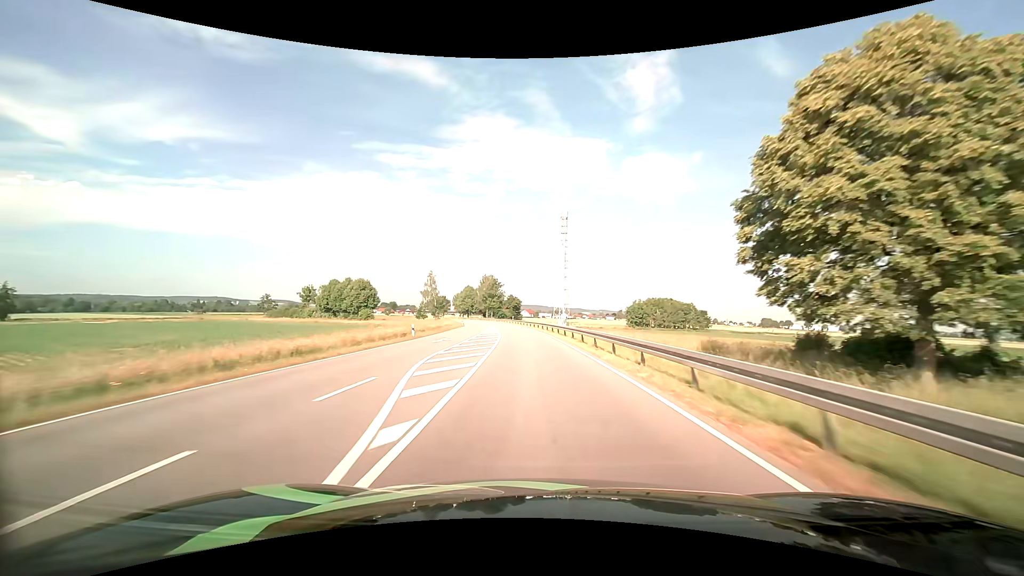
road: tertiary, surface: asphalt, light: Day
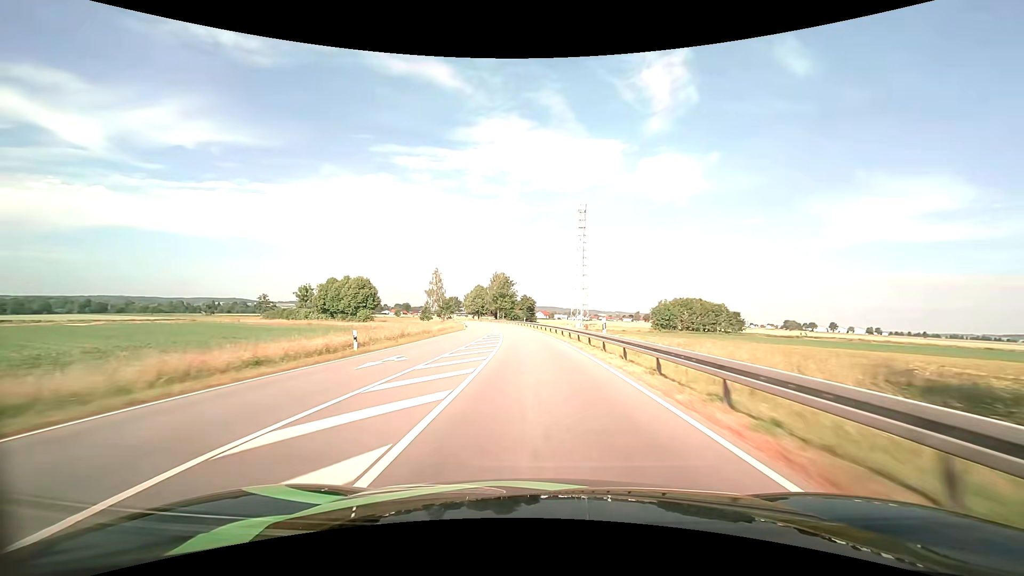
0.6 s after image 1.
(-0.2, +13.5) m; -2°
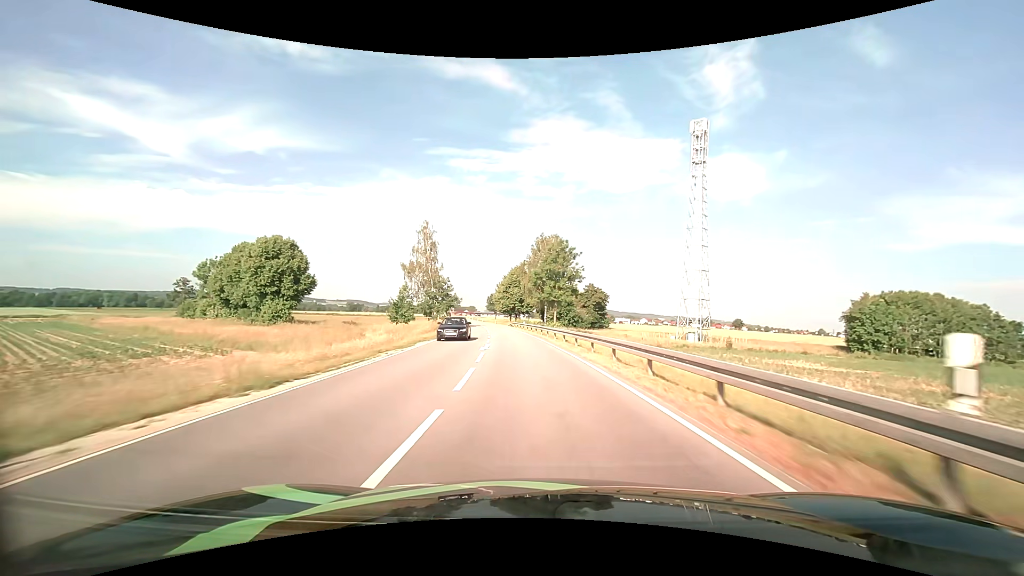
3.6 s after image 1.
(-4.7, +67.7) m; -6°
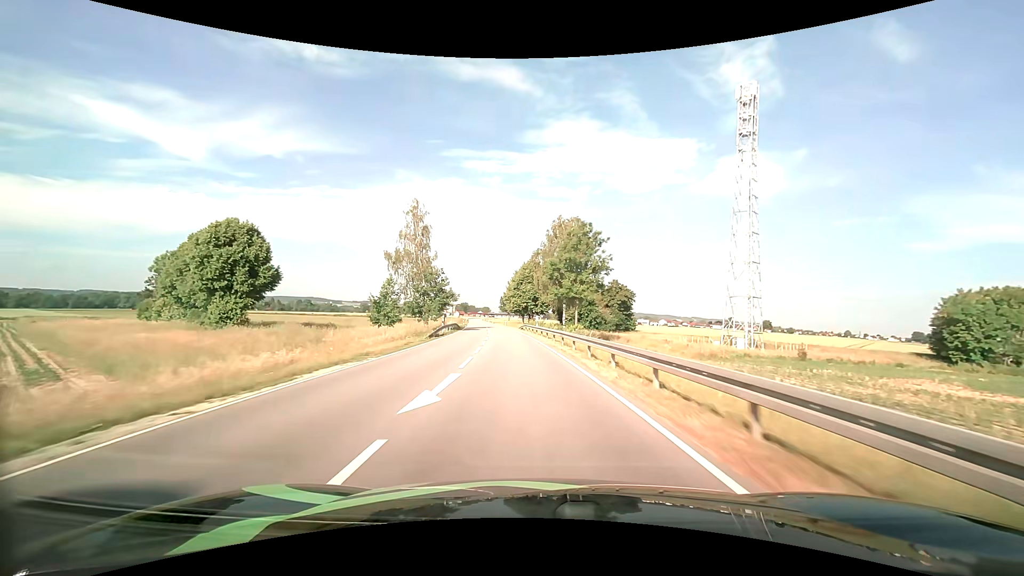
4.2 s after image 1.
(-0.1, +13.8) m; -1°
(0, +10) (-1, +20) (-1, +30) (-2, +40) (-3, +50) (-4, +60) (-6, +70) (-7, +80) (-9, +90) (-10, +99) m
